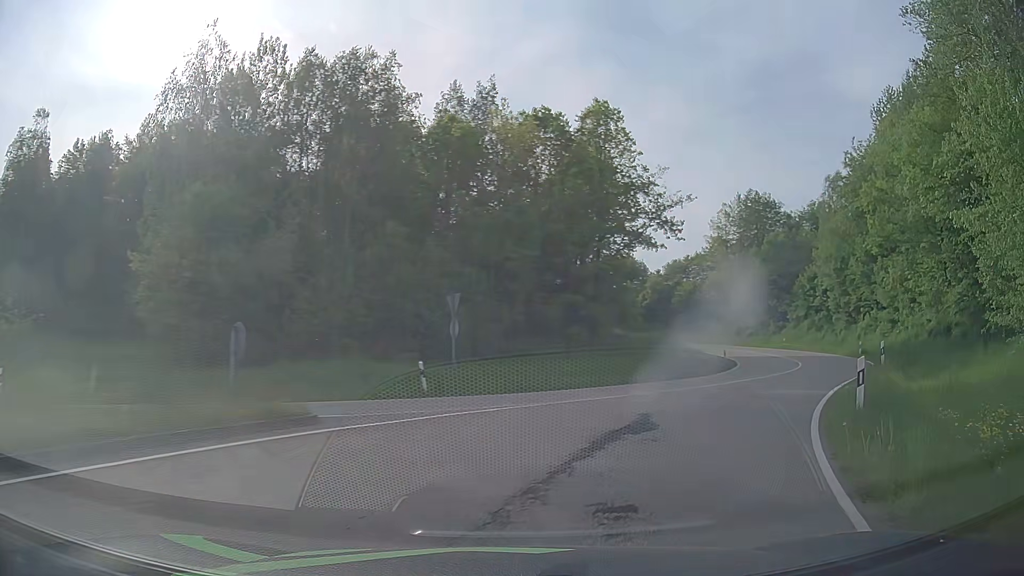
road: secondary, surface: asphalt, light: Day
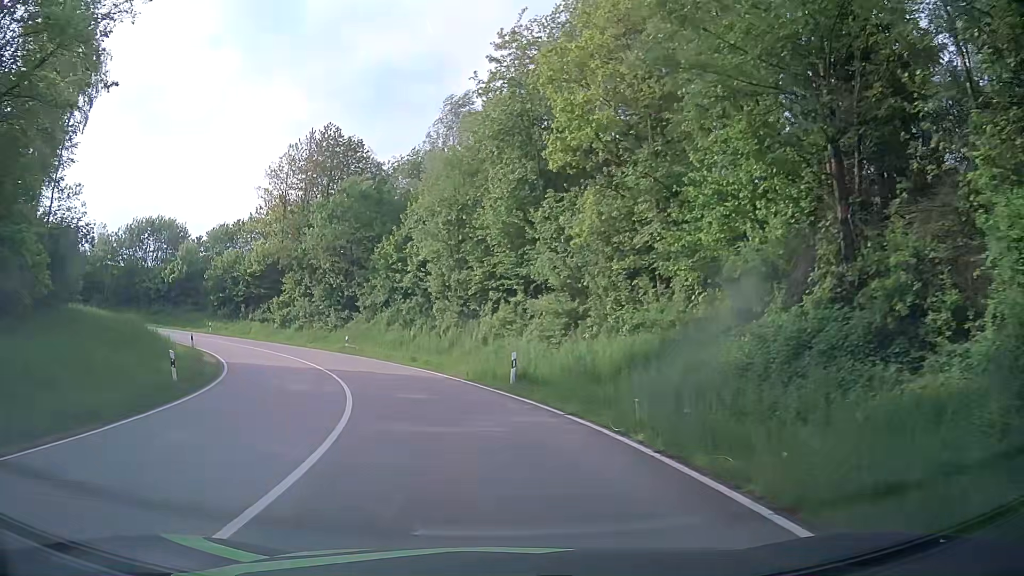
(+11.4, +24.3) m; +37°
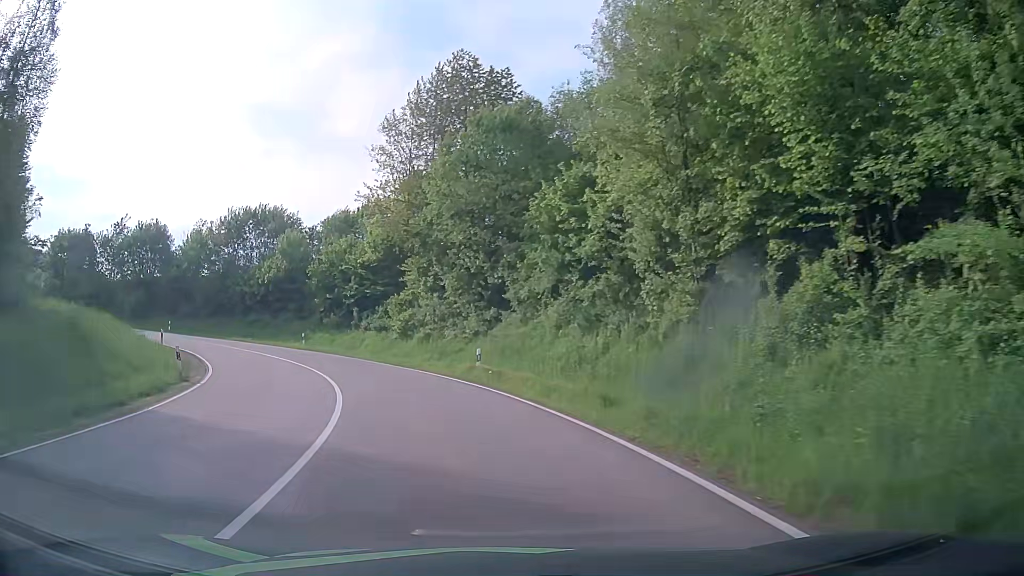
(-2.2, +19.3) m; -14°
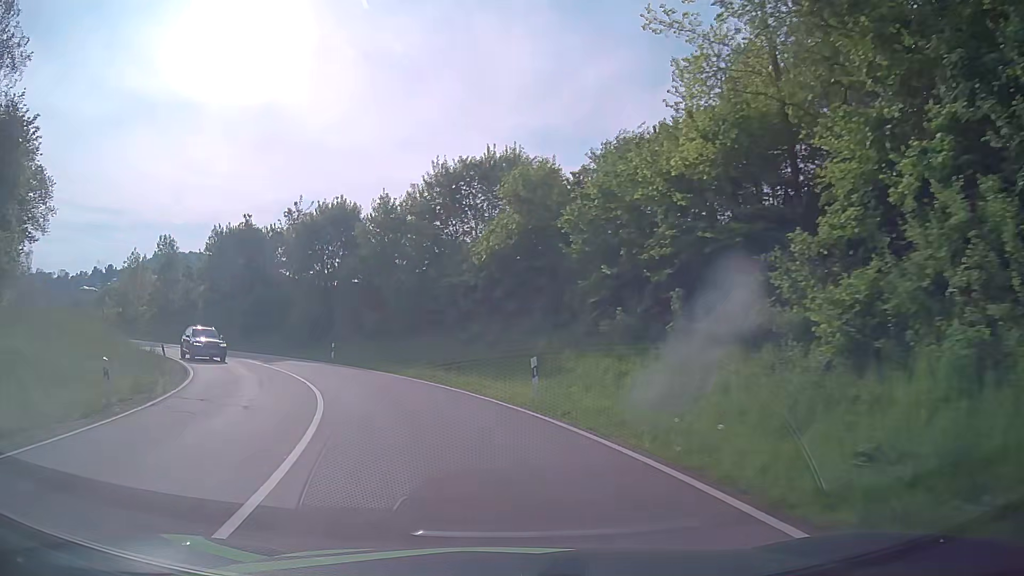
(-6.3, +27.9) m; -25°
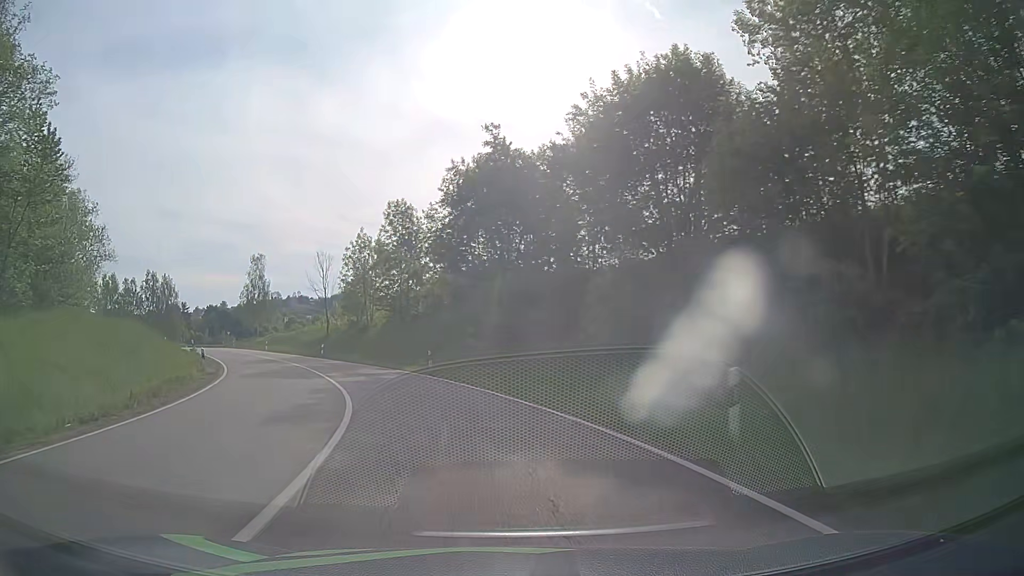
(-7.6, +28.7) m; -29°
(-1, +10) (-3, +20) (-6, +29) (-11, +38) (-16, +47) (-21, +55) (-27, +63) (-32, +72) (-38, +80) (-44, +88) m
